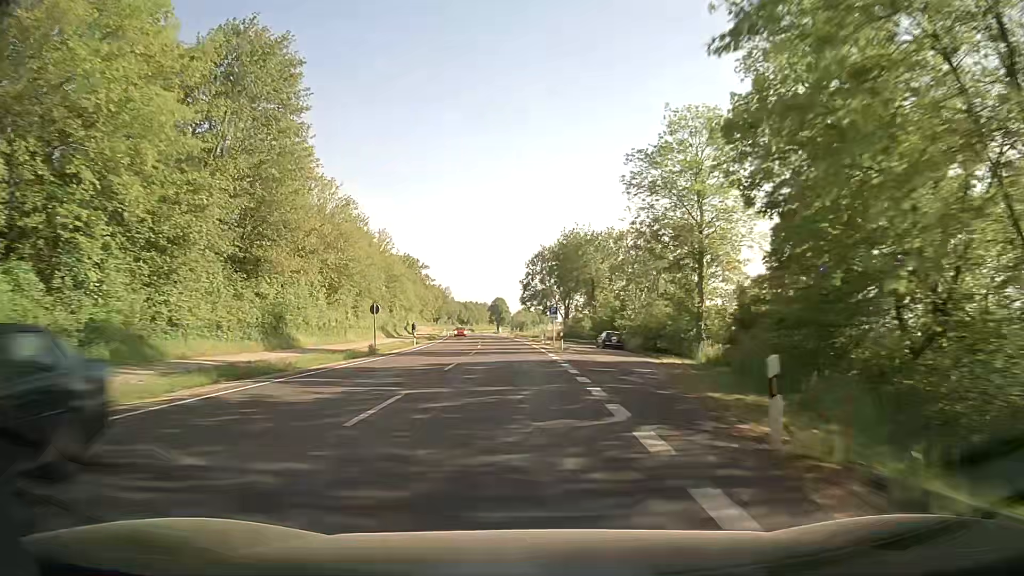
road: secondary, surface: asphalt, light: Day
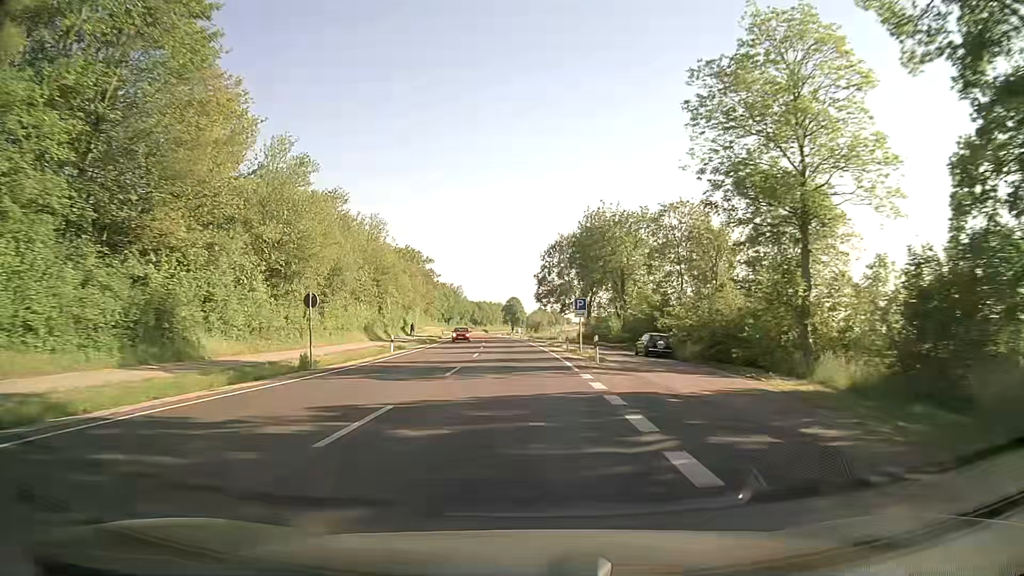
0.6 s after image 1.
(-0.3, +13.5) m; -2°
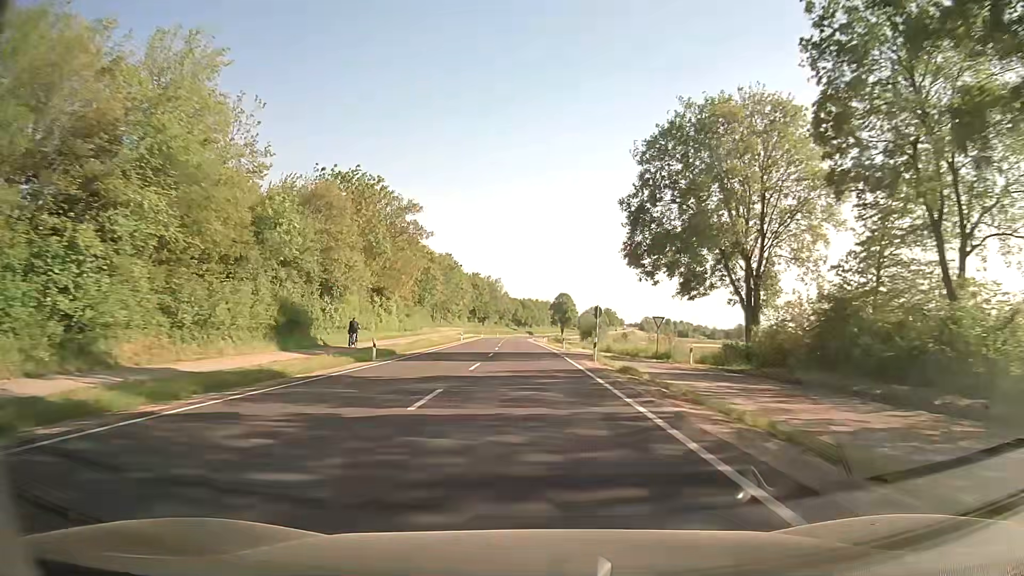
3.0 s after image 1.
(-2.2, +55.7) m; -4°
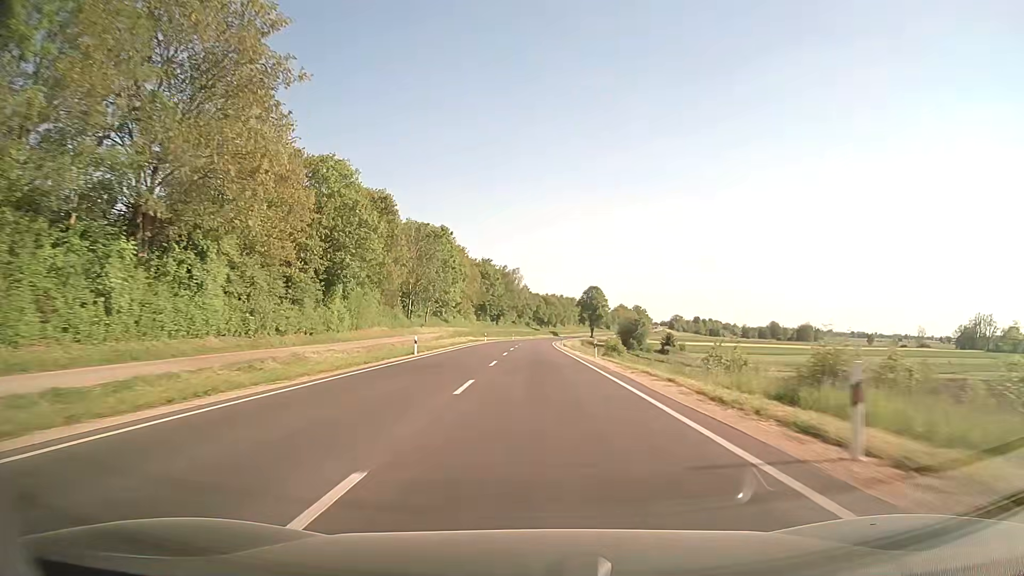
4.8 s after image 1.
(-0.8, +44.6) m; -2°
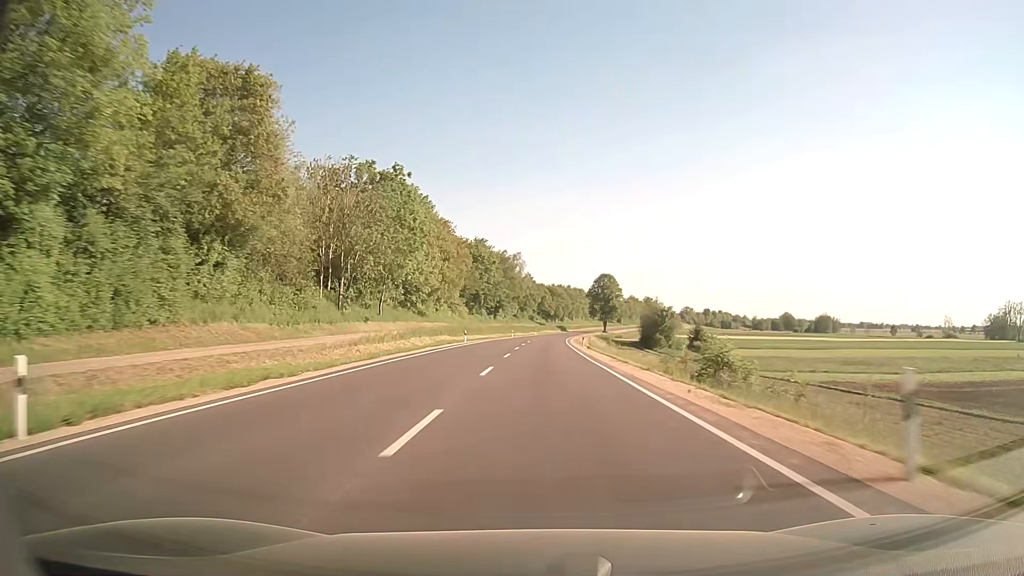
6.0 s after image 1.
(-0.1, +30.9) m; 0°
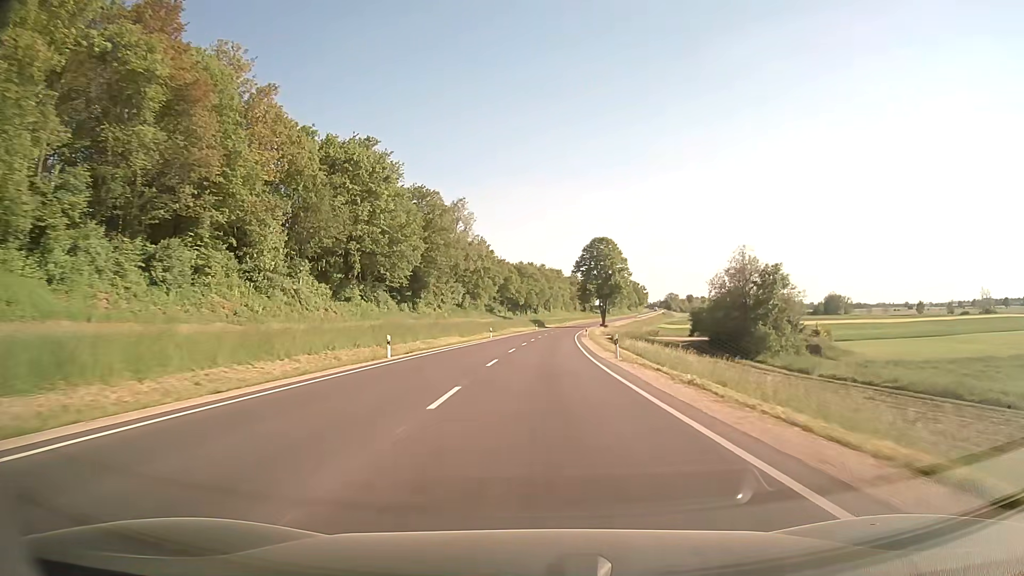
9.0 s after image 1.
(+1.3, +78.9) m; +2°
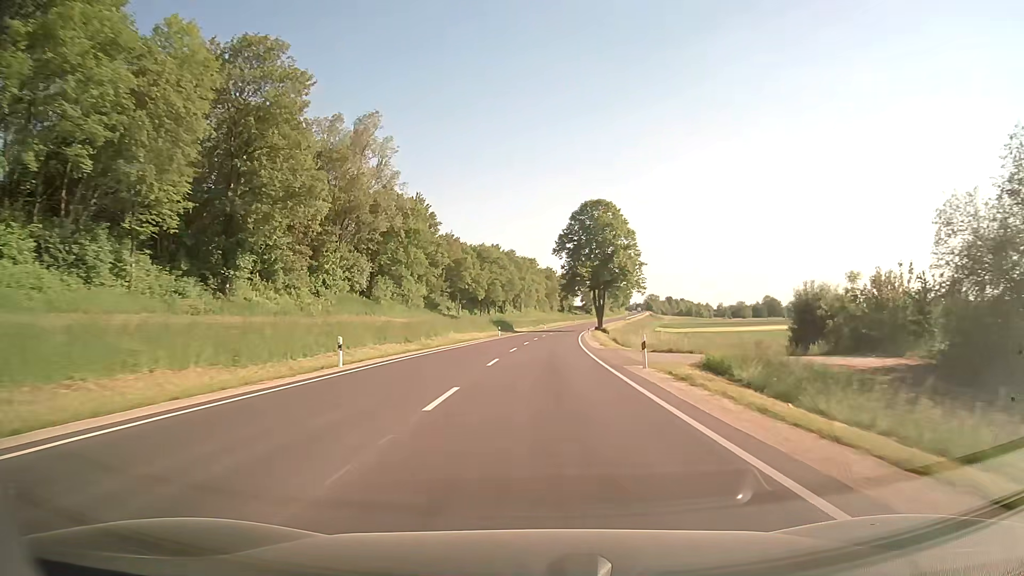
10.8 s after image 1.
(+1.0, +48.1) m; +2°
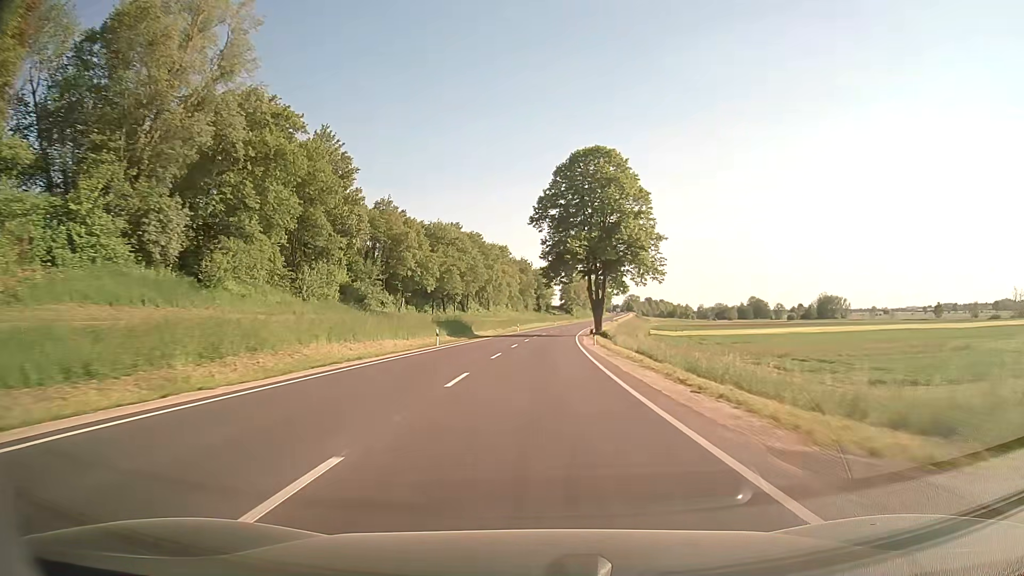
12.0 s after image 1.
(+0.6, +31.8) m; +2°
(0, +10) (0, +20) (0, +30) (+1, +40) (+1, +50) (+2, +60) (+2, +70) (+3, +80) (+4, +90) (+5, +100) m
